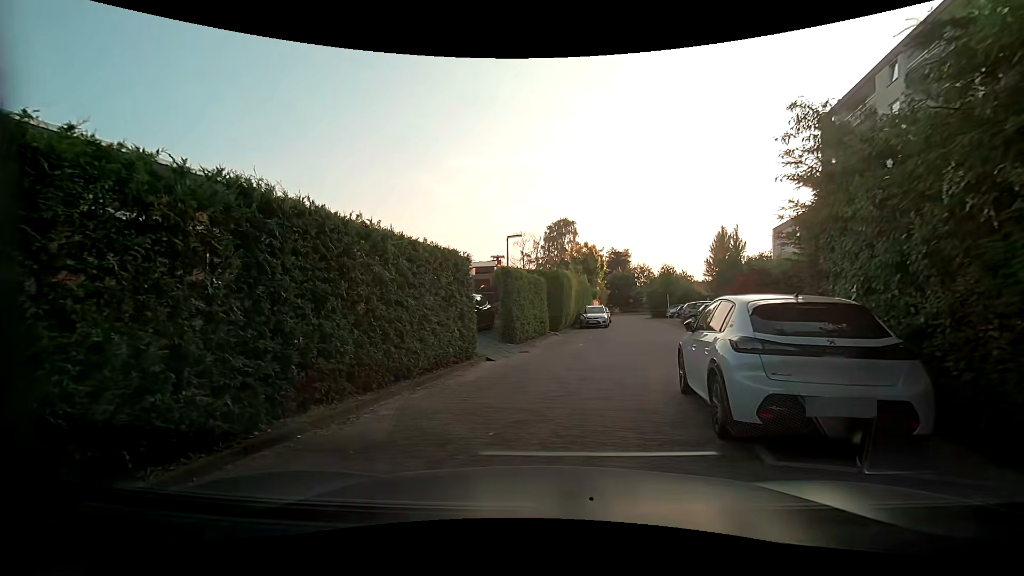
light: Day
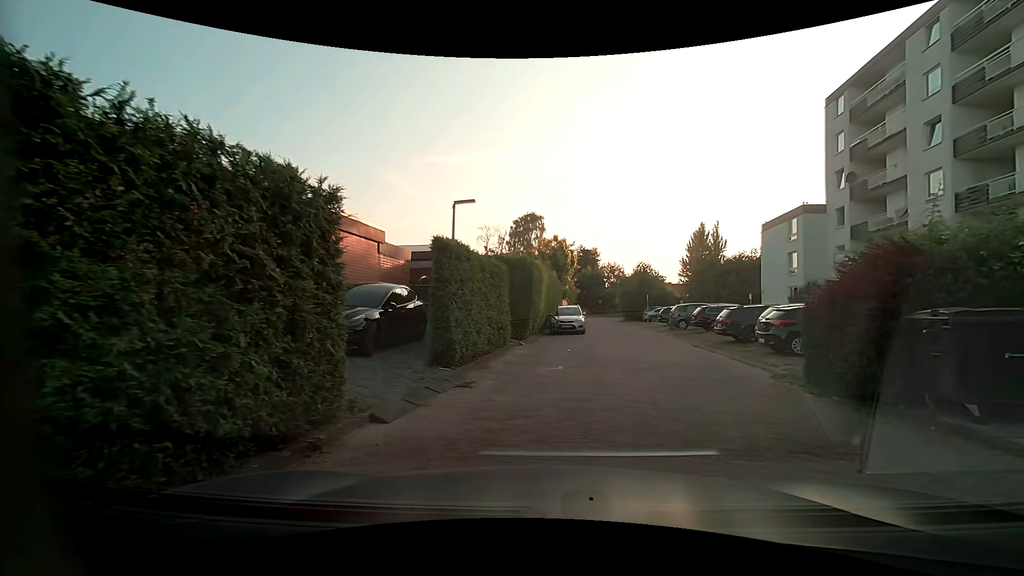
(+0.1, +6.9) m; +6°
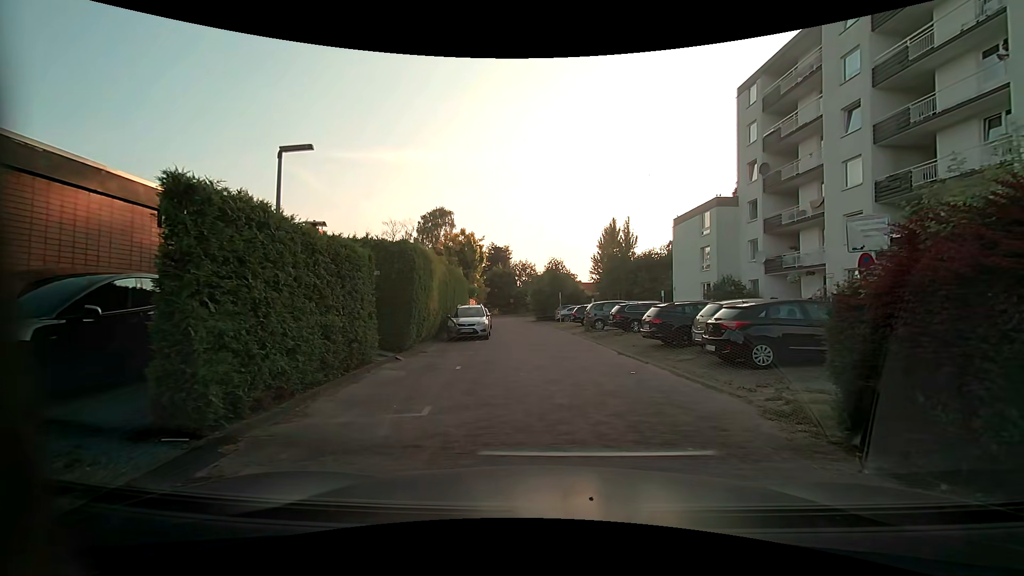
(+0.4, +4.7) m; +10°
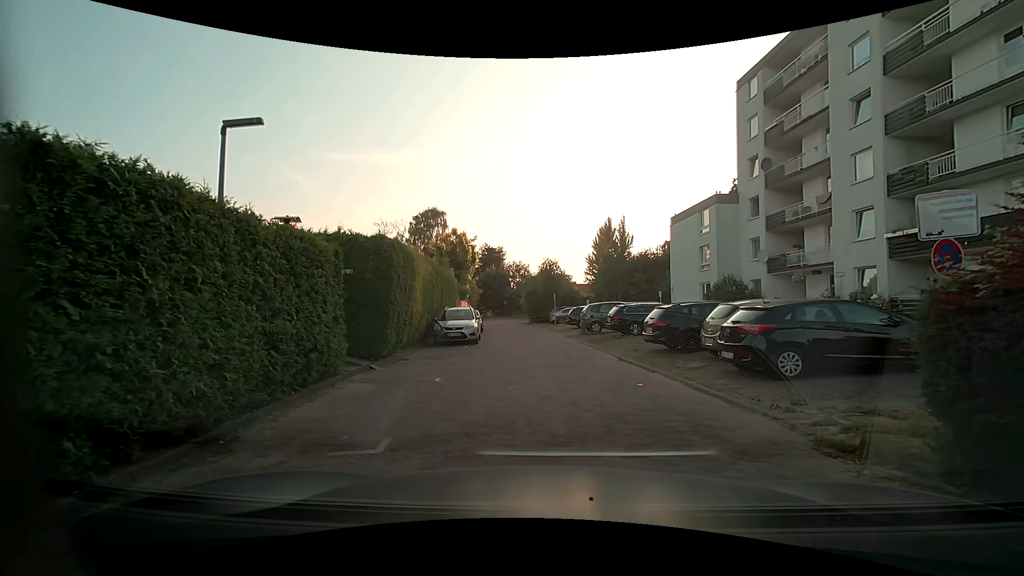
(0.0, +1.5) m; +1°
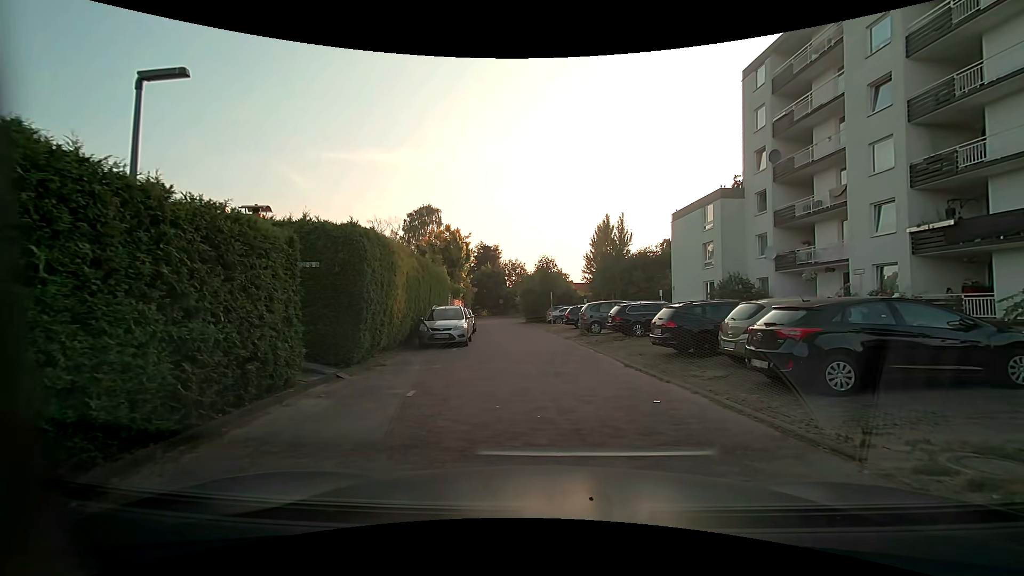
(0.0, +1.7) m; -1°
